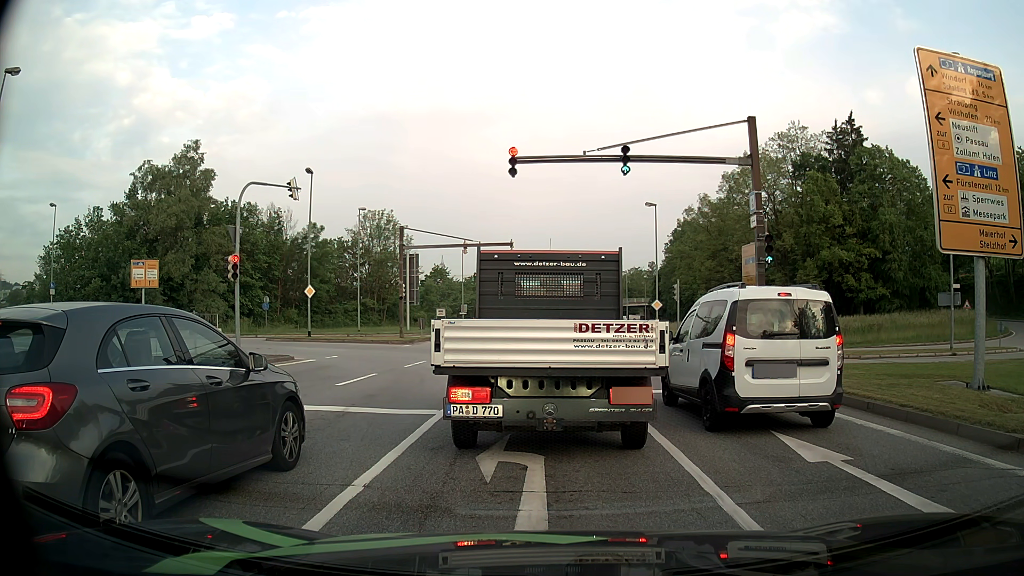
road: primary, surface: asphalt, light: Day
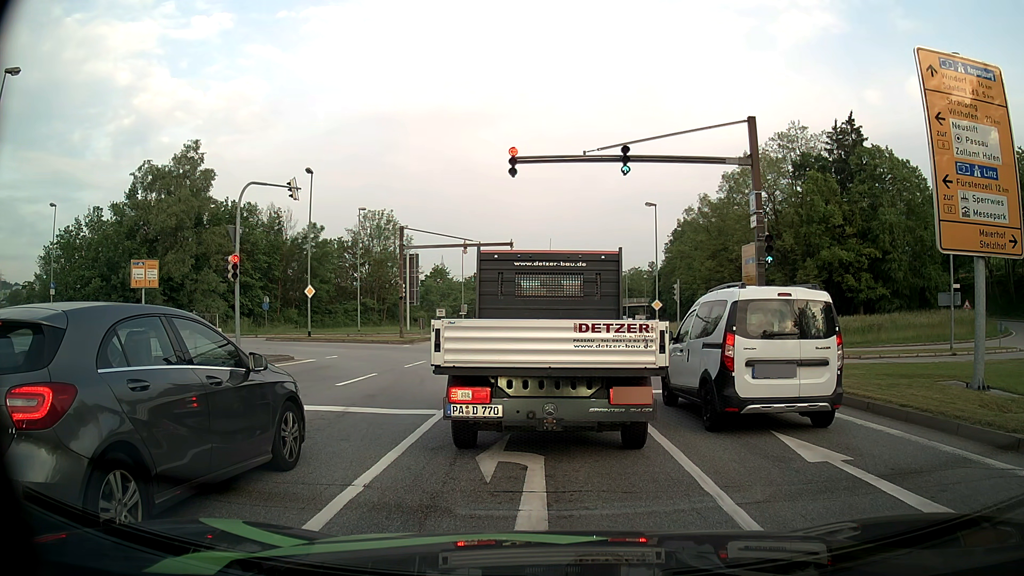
(0.0, 0.0) m; 0°
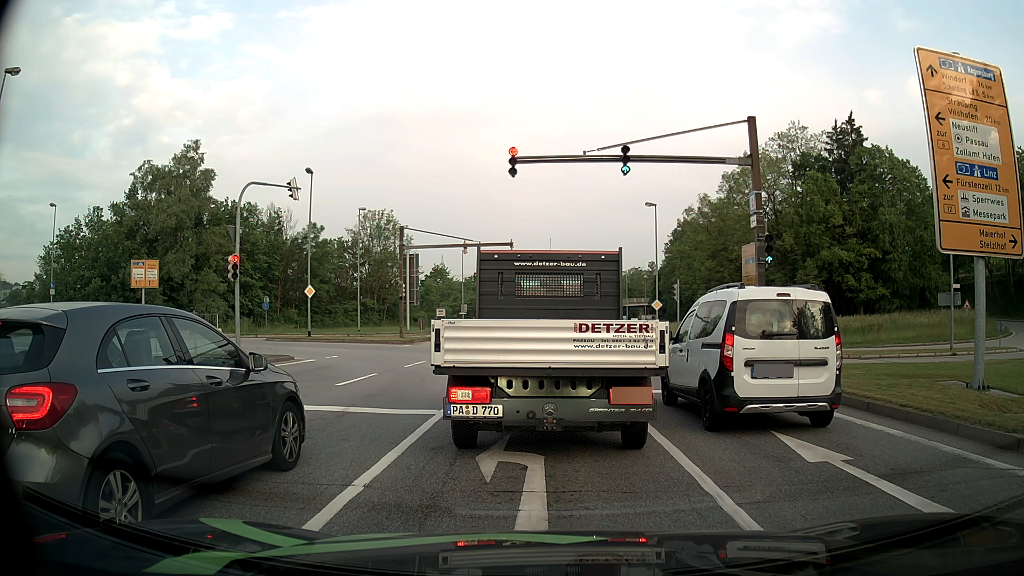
(0.0, 0.0) m; 0°
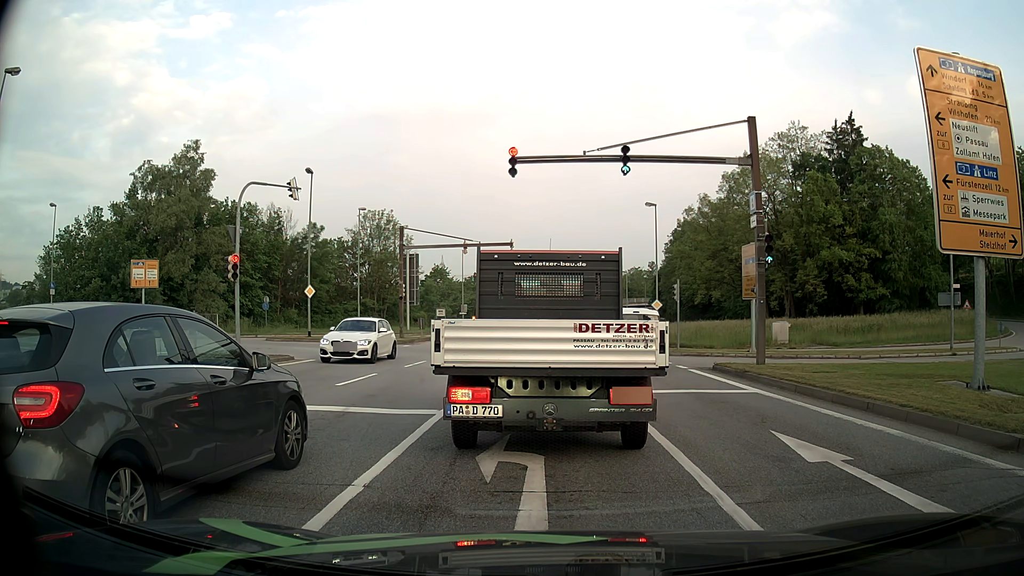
(0.0, 0.0) m; 0°
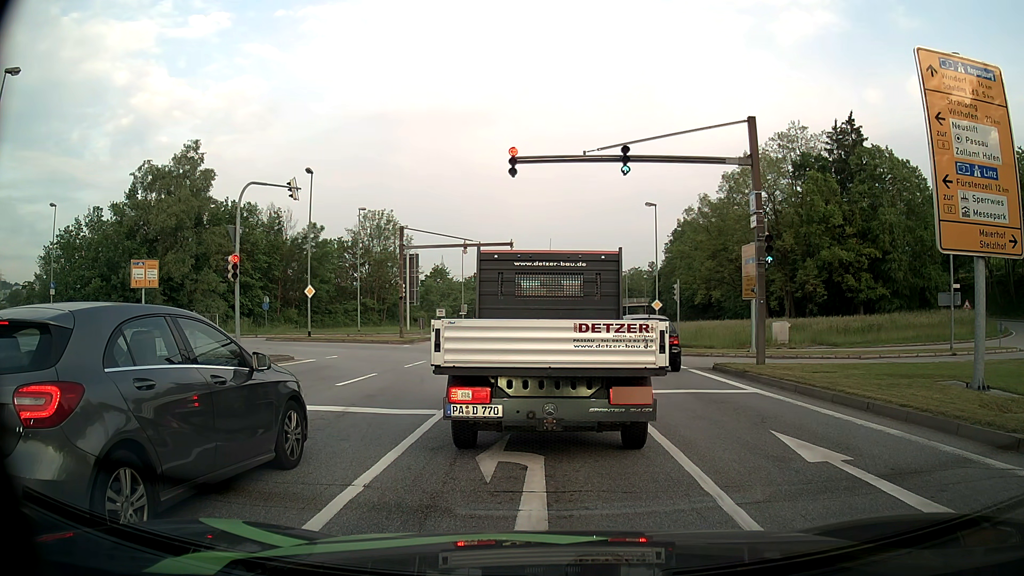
(0.0, 0.0) m; 0°
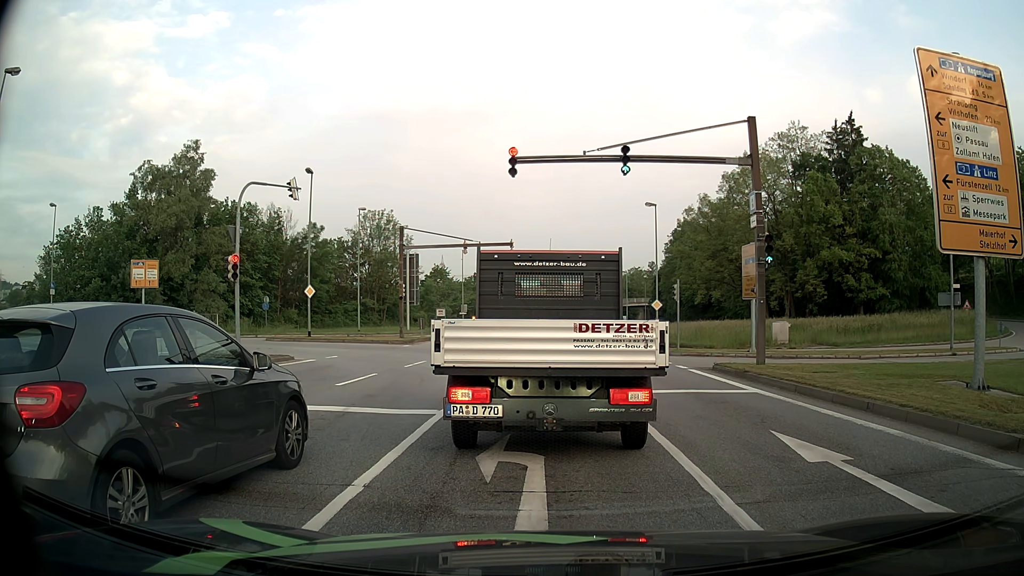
(0.0, 0.0) m; 0°
